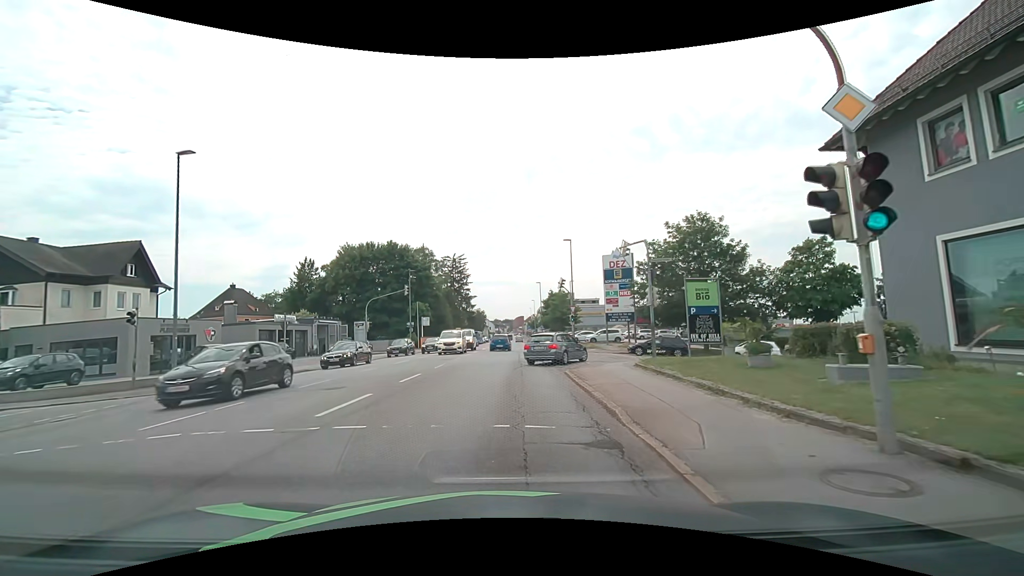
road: tertiary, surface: asphalt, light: Day
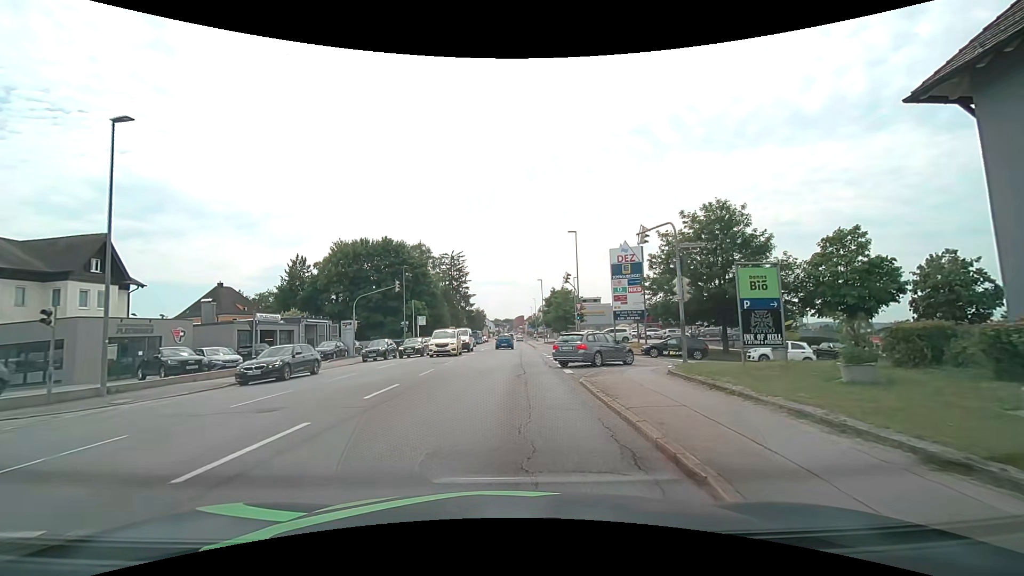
(0.0, +3.8) m; 0°
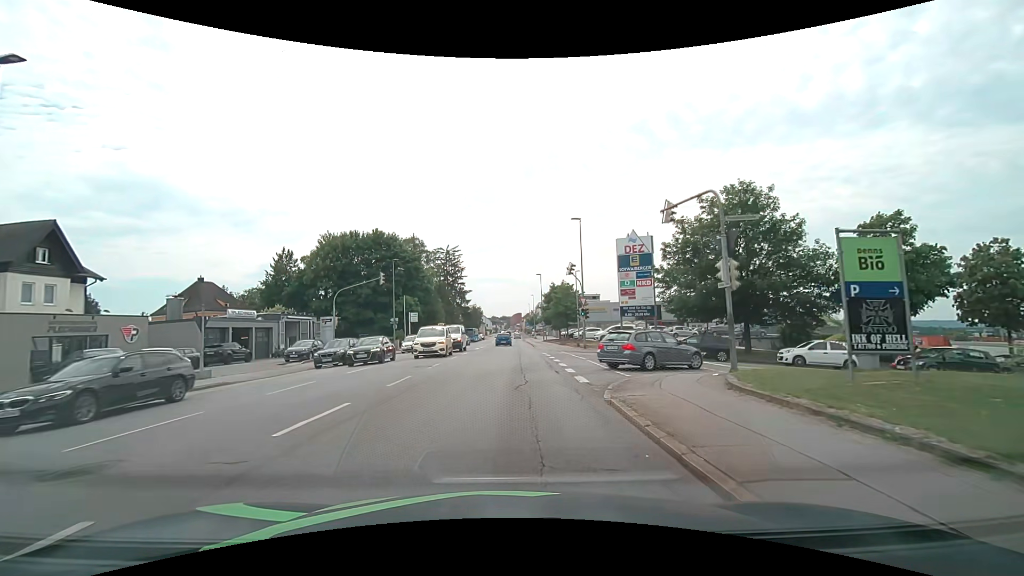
(0.0, +4.2) m; 0°
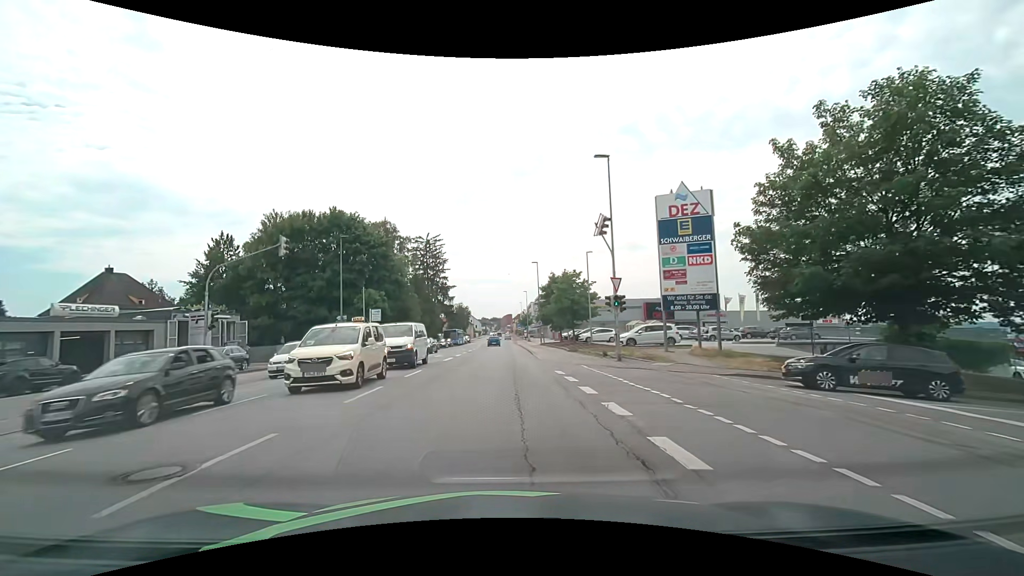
(+0.2, +15.0) m; +1°
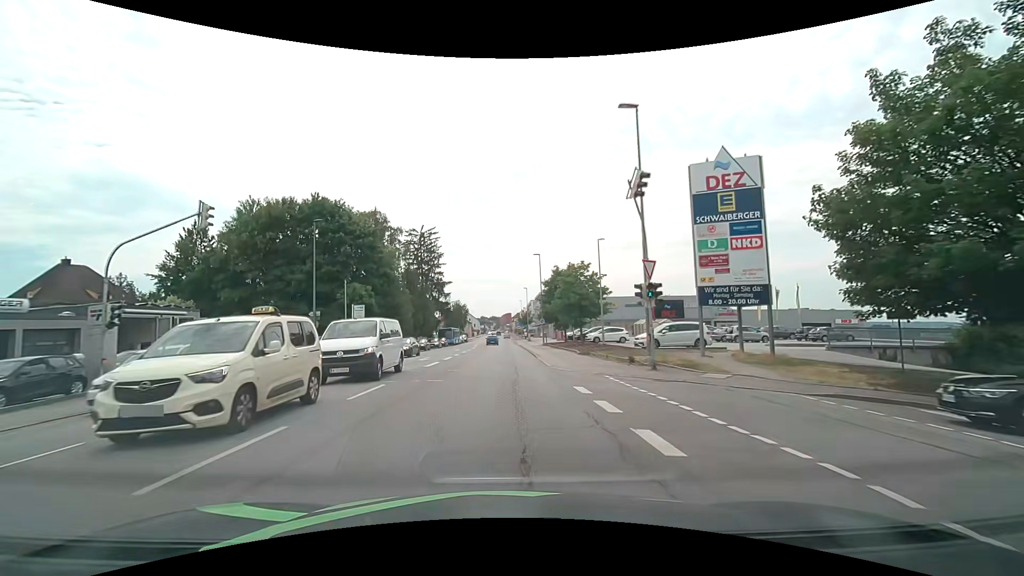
(0.0, +5.8) m; 0°
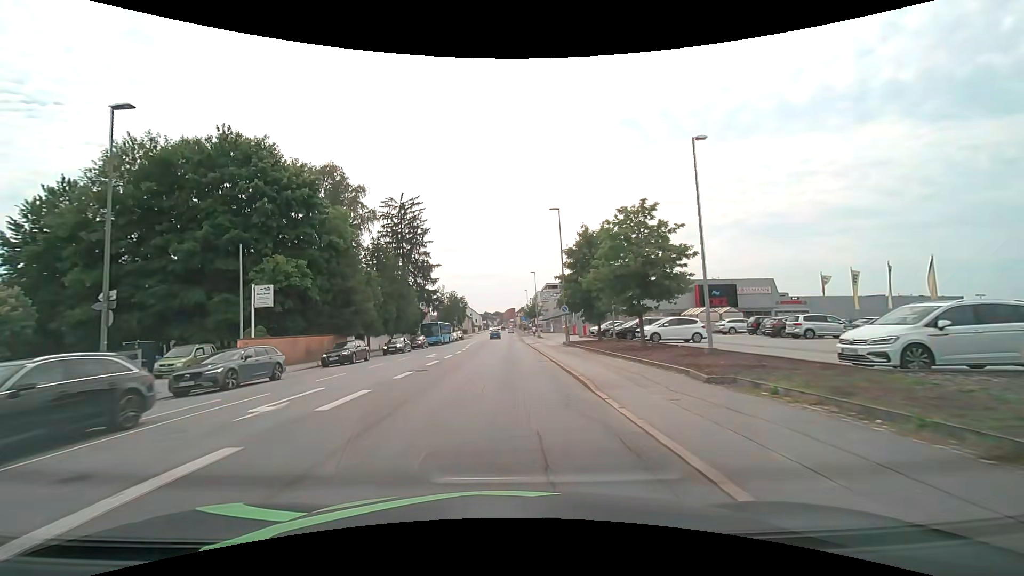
(-0.1, +19.1) m; 0°
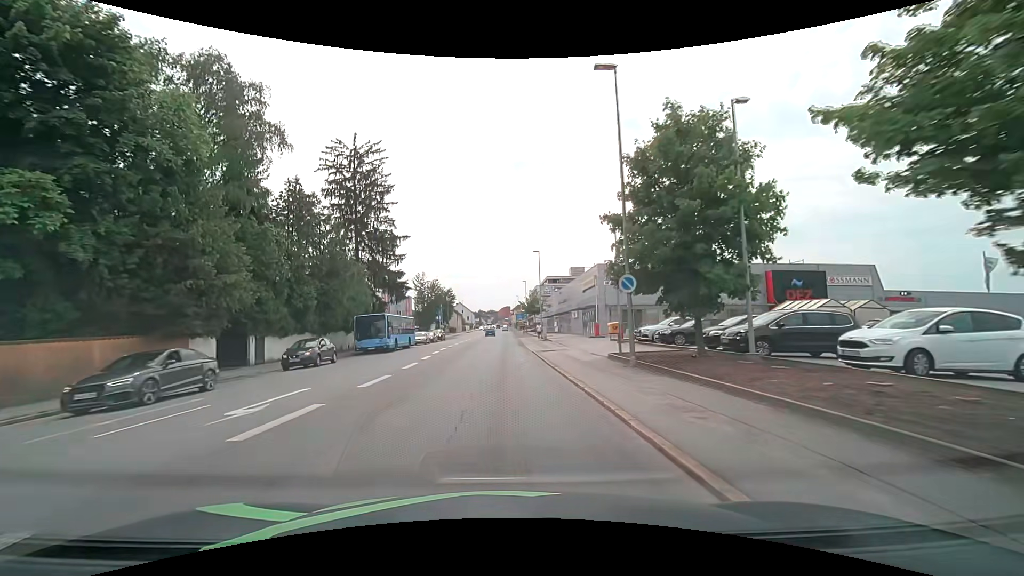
(+0.1, +20.5) m; 0°
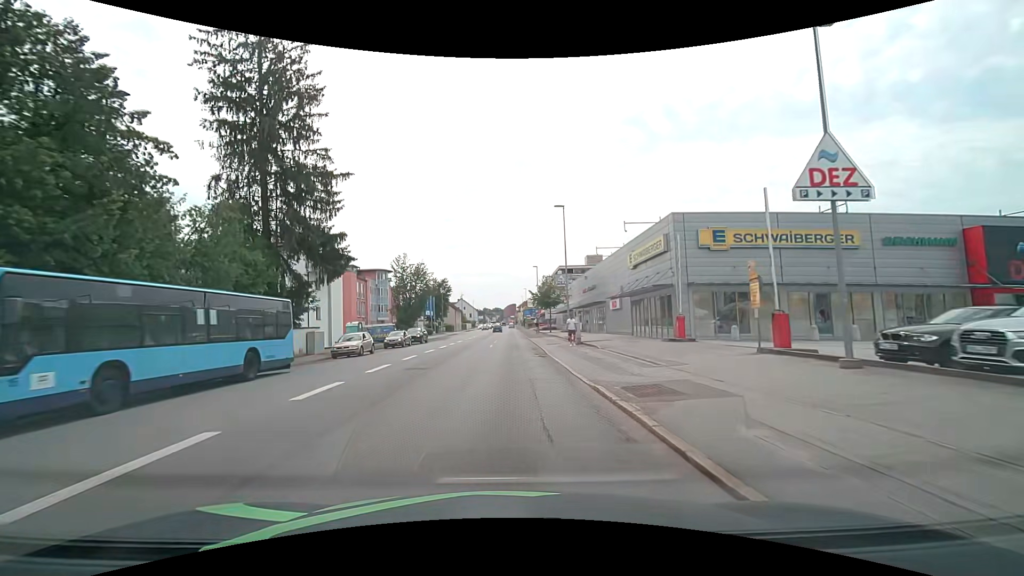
(-0.1, +20.8) m; 0°
(0, +10) (0, +20) (0, +30) (0, +40) (0, +50) (0, +60) (0, +70) (0, +80) (0, +90) (0, +100) m
